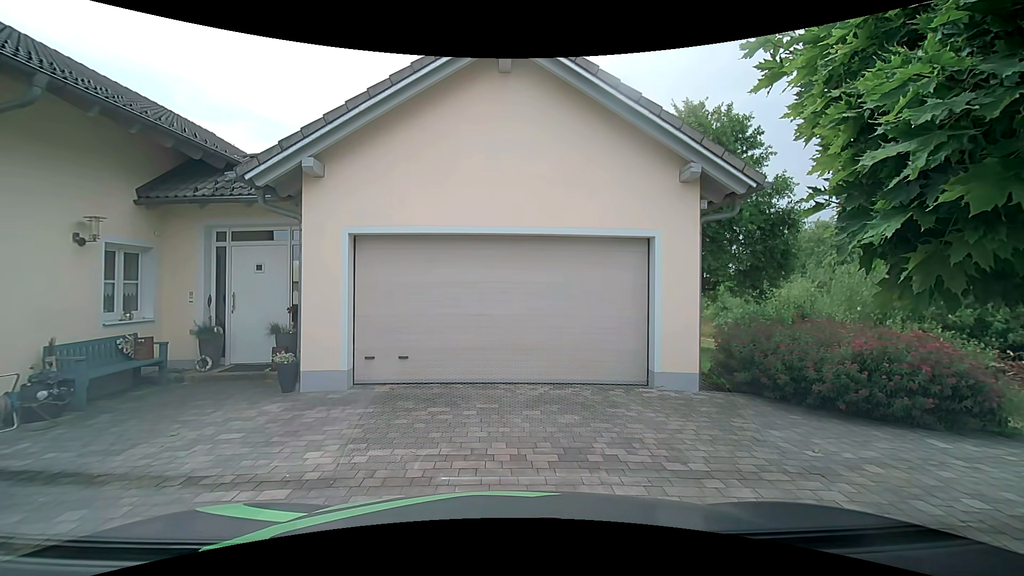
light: Day
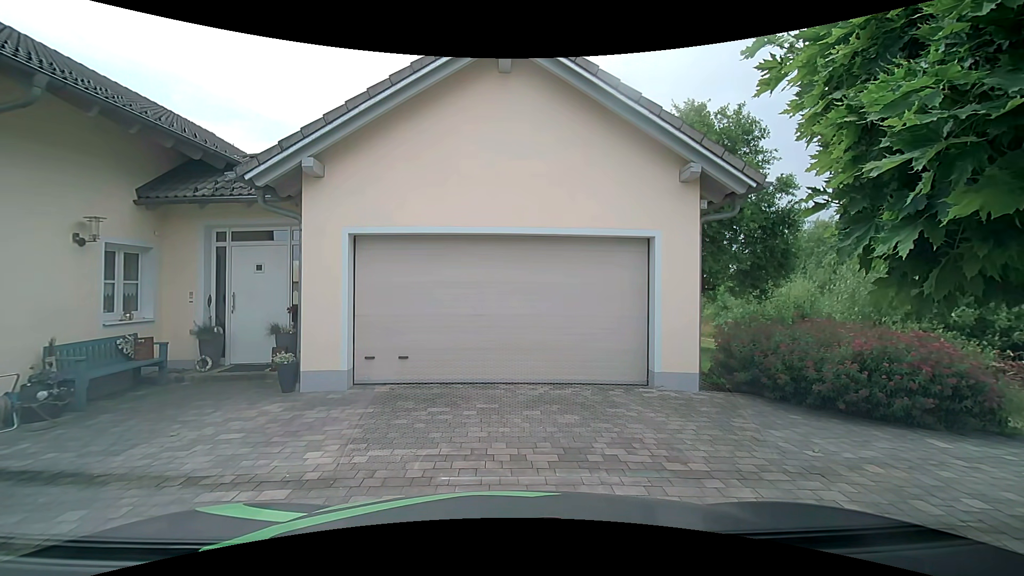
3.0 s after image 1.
(0.0, 0.0) m; 0°
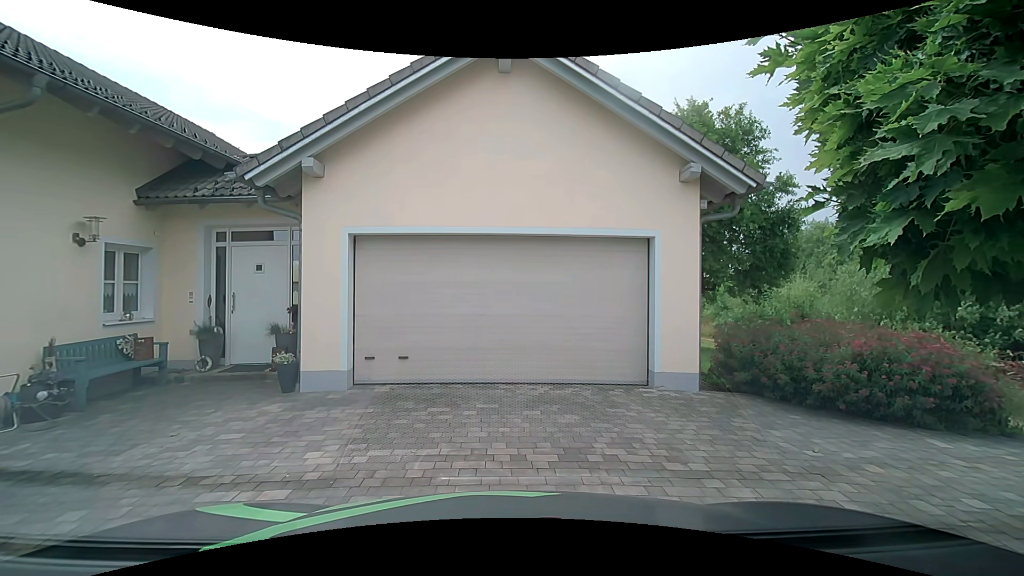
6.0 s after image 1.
(0.0, 0.0) m; 0°
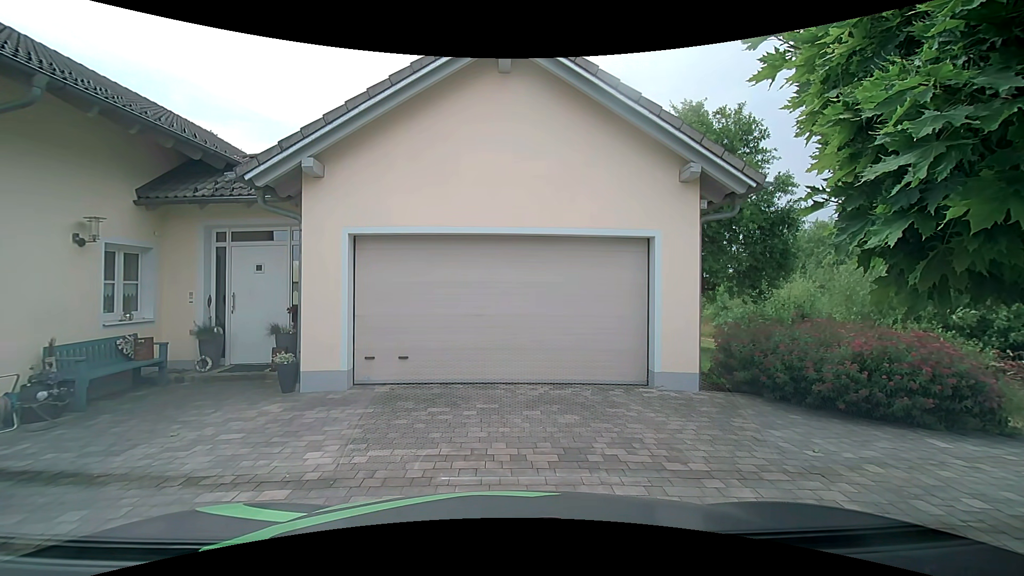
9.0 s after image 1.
(0.0, 0.0) m; 0°
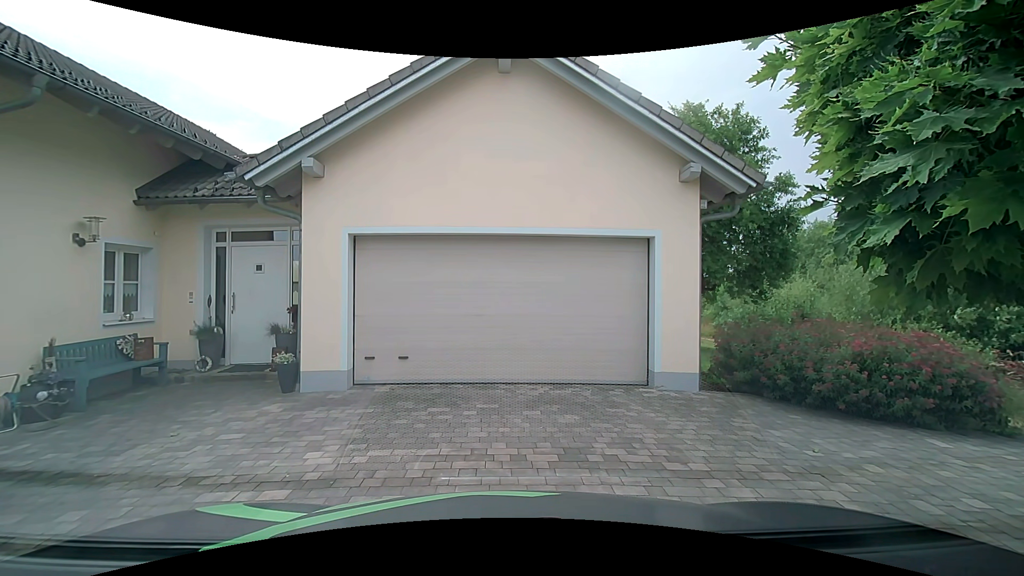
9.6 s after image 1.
(0.0, 0.0) m; 0°
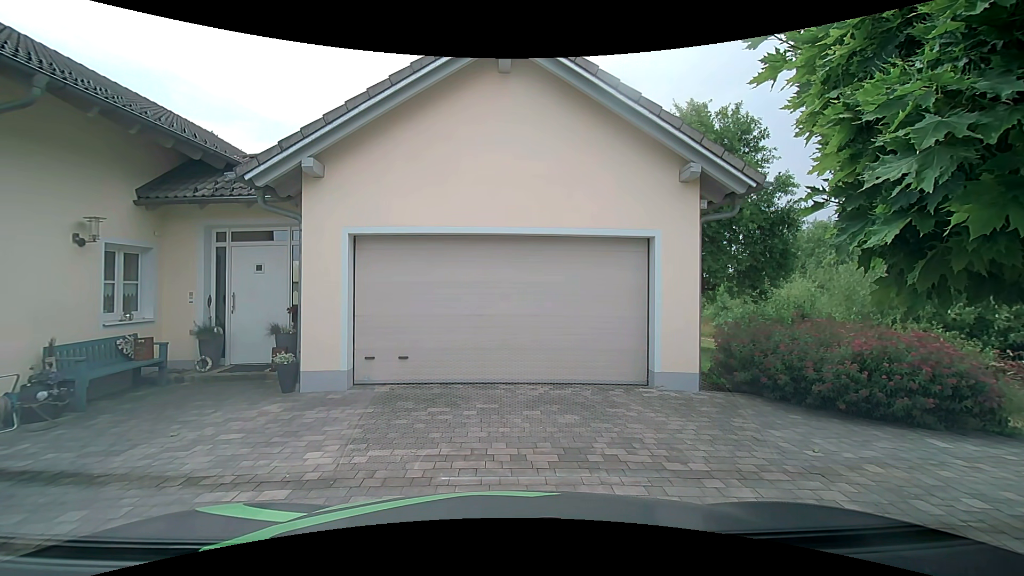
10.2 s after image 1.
(0.0, 0.0) m; 0°
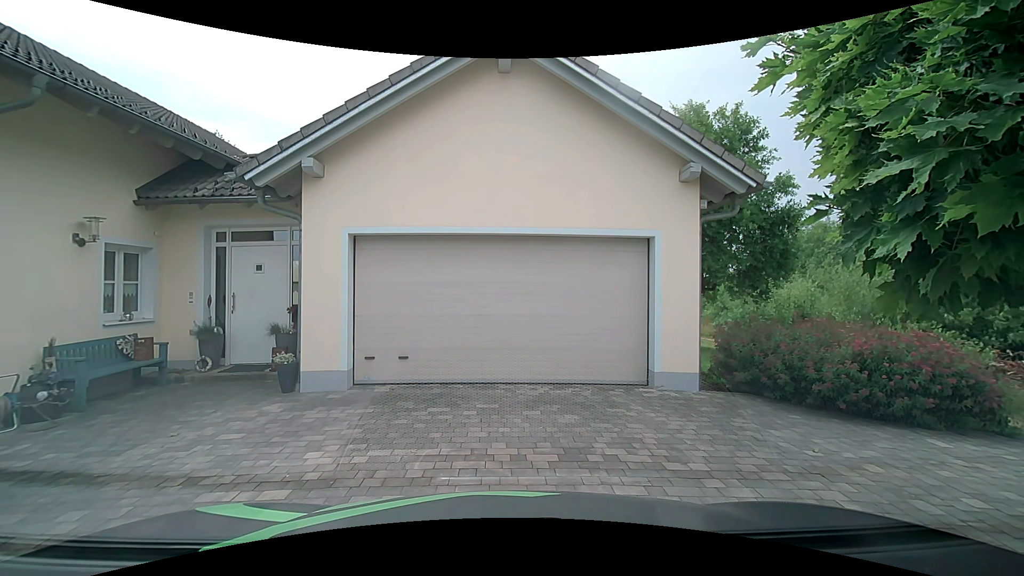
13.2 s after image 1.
(0.0, 0.0) m; 0°
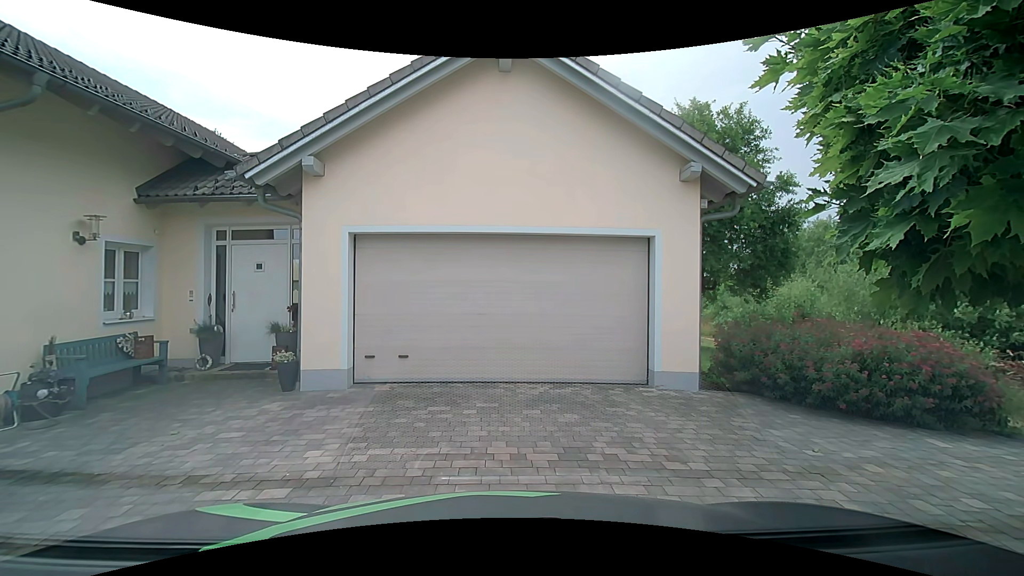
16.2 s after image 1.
(0.0, 0.0) m; 0°
